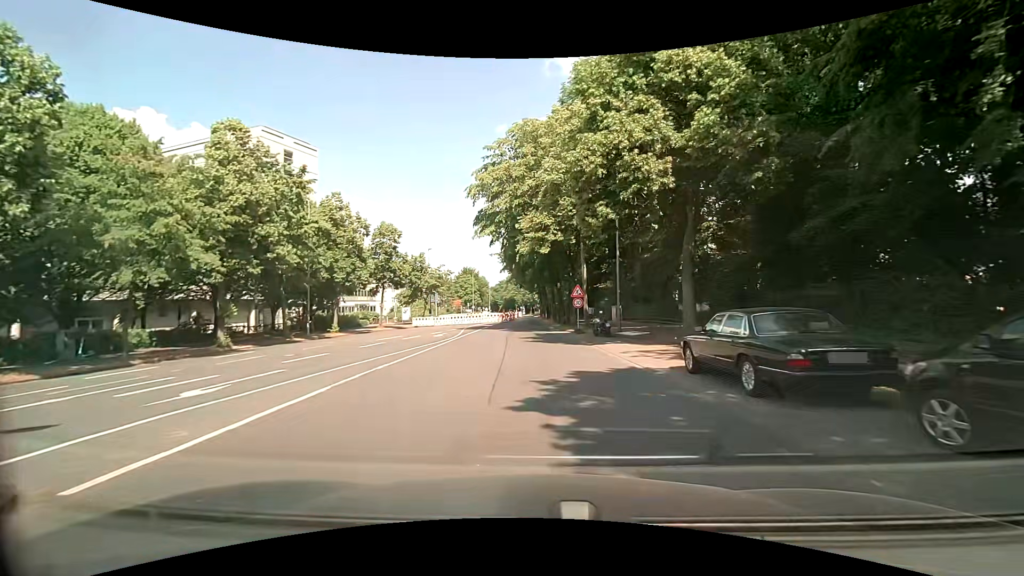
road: secondary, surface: asphalt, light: Day
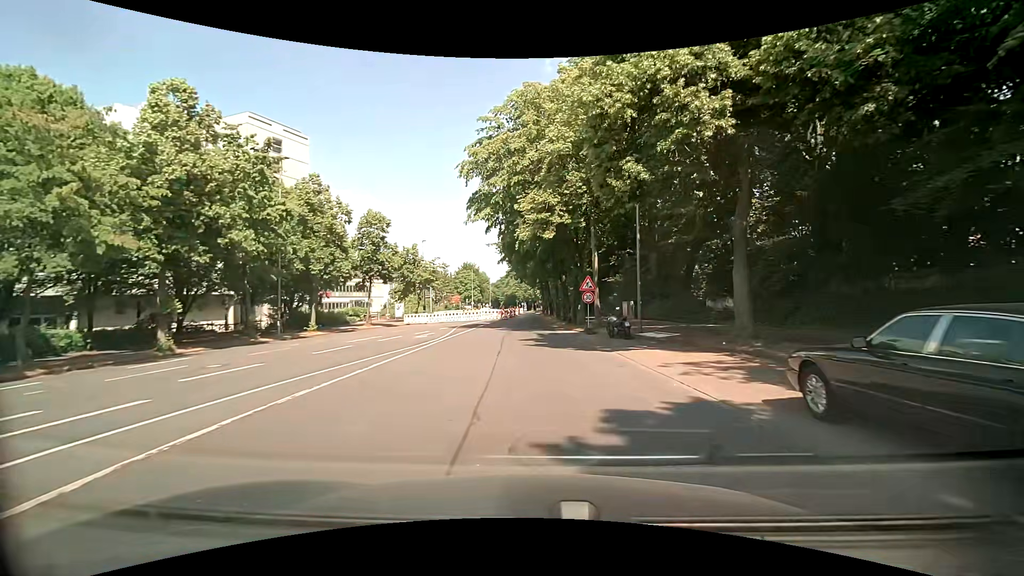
(+0.1, +4.7) m; 0°
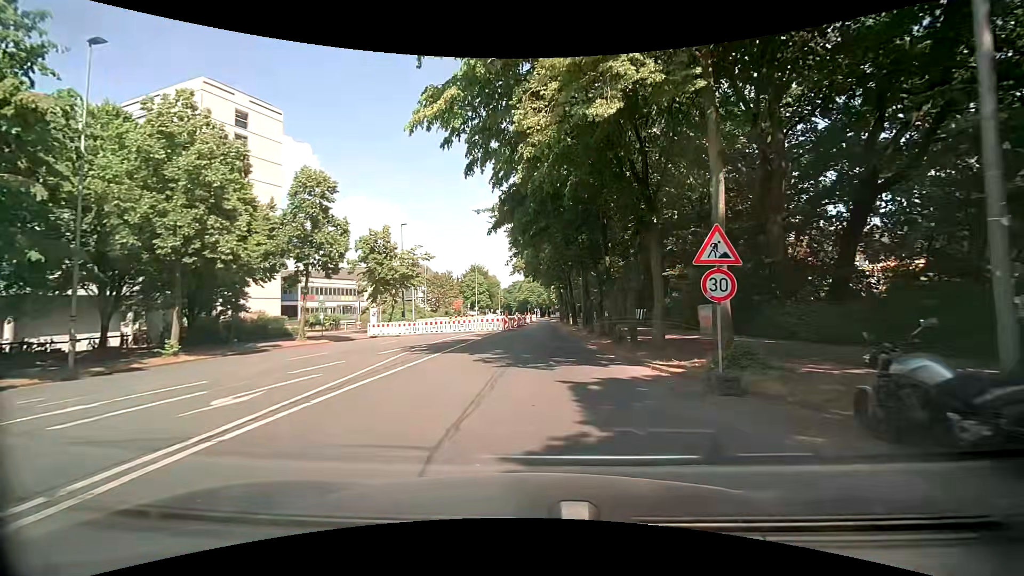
(0.0, +16.4) m; -1°
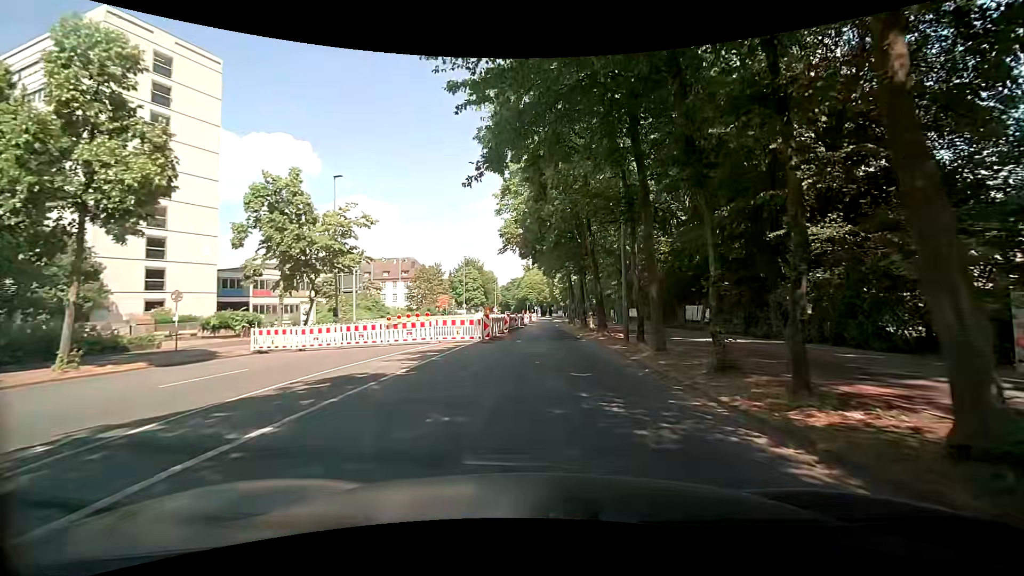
(-0.1, +16.6) m; -1°
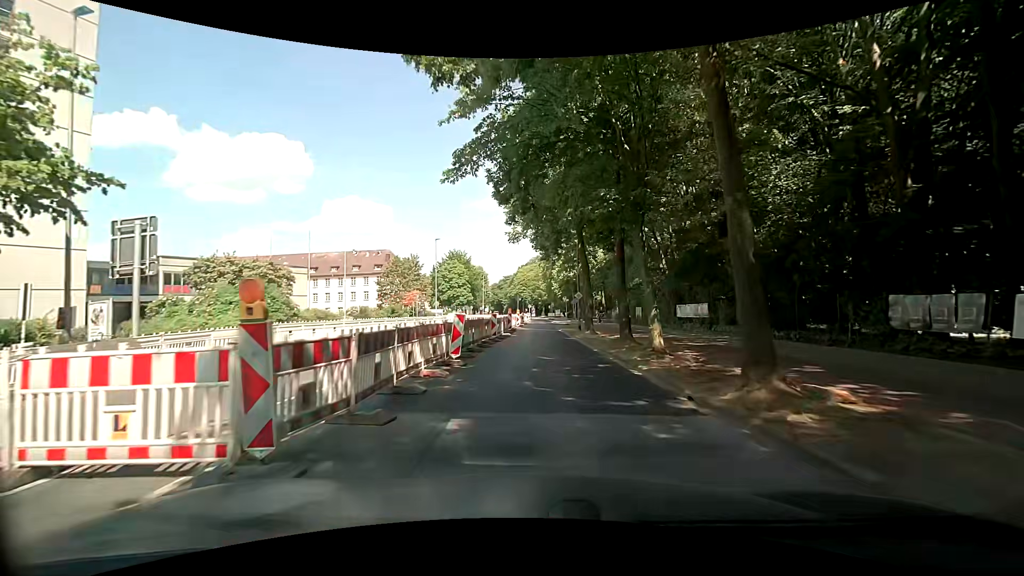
(+0.5, +18.0) m; +2°
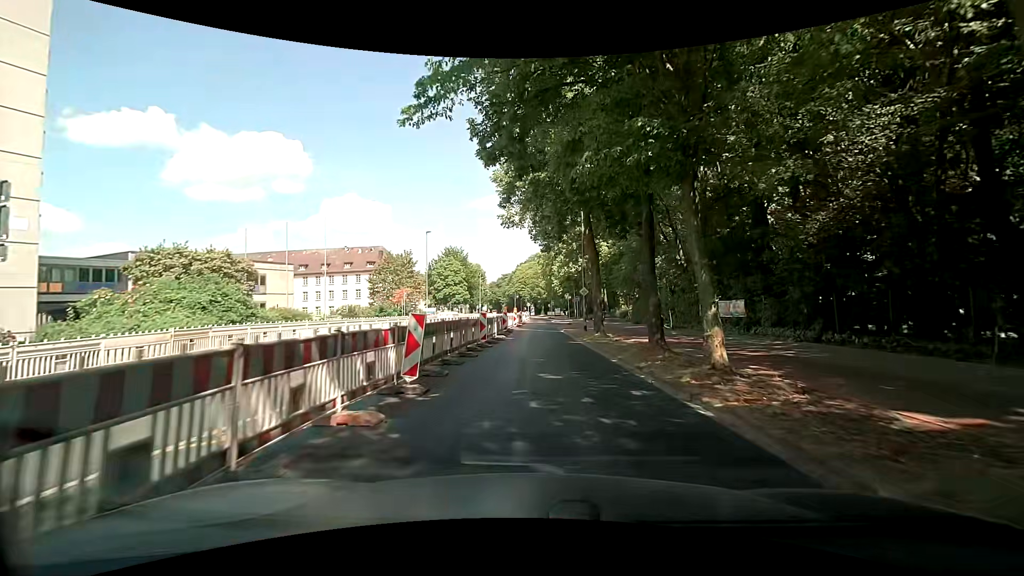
(0.0, +4.5) m; 0°
